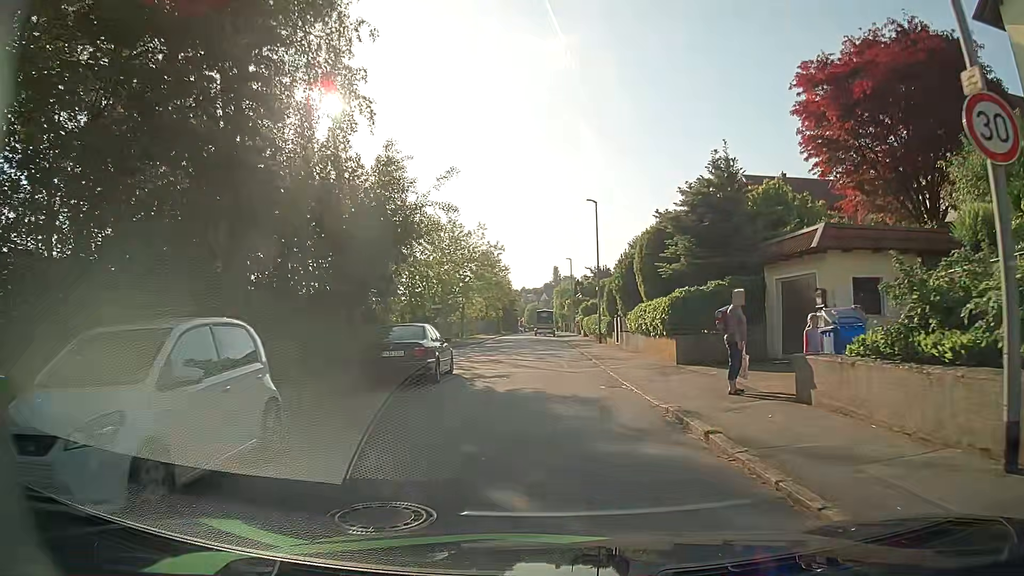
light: Day
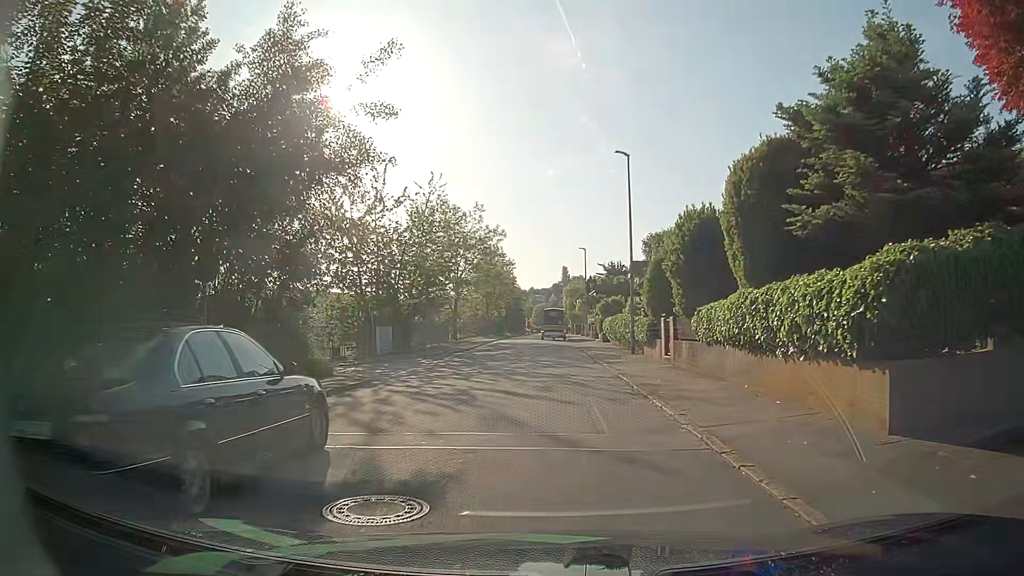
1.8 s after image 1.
(-0.3, +11.4) m; -1°
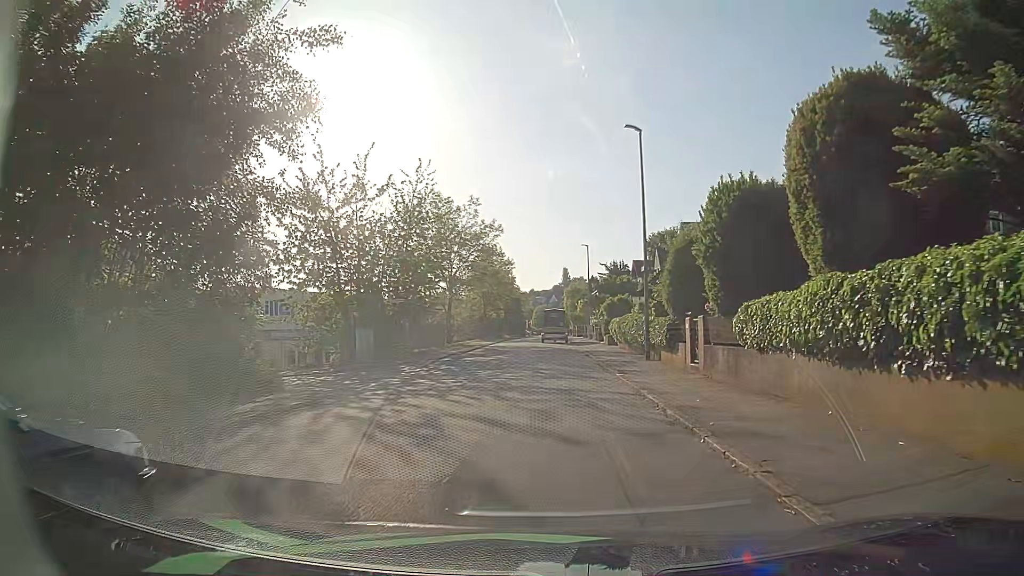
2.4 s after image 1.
(0.0, +3.8) m; 0°
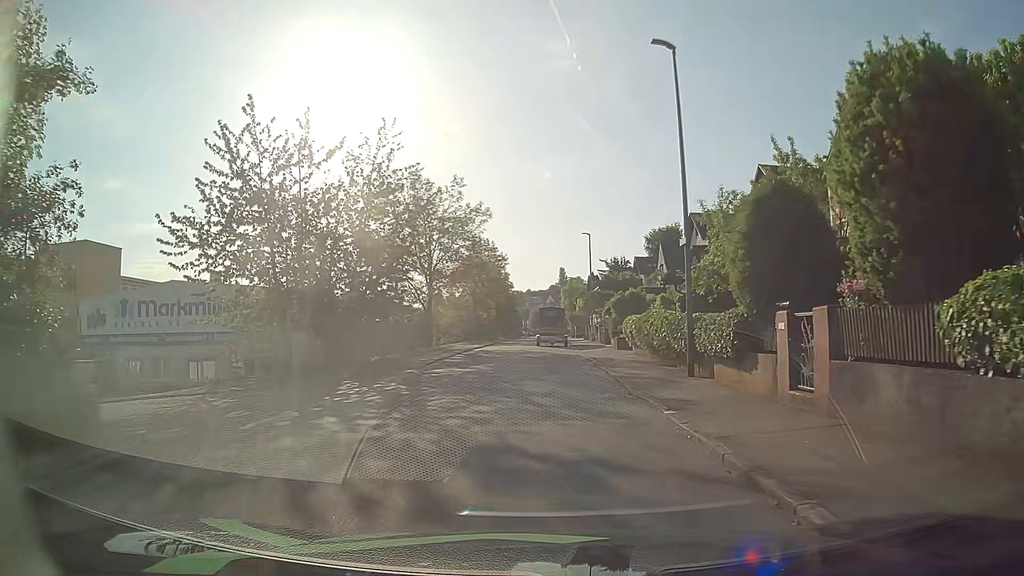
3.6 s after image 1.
(0.0, +7.5) m; 0°
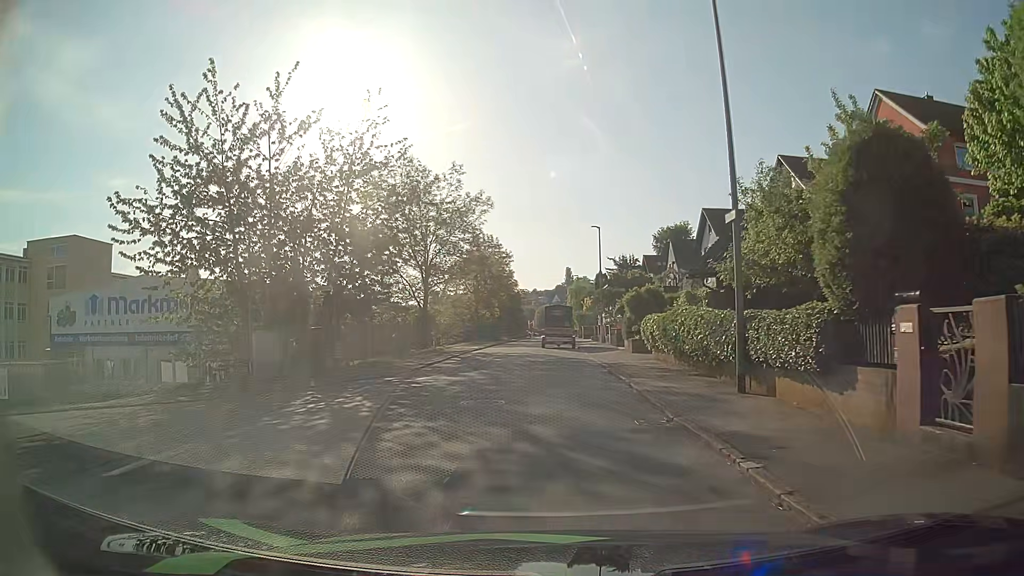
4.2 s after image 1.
(0.0, +3.7) m; +1°
